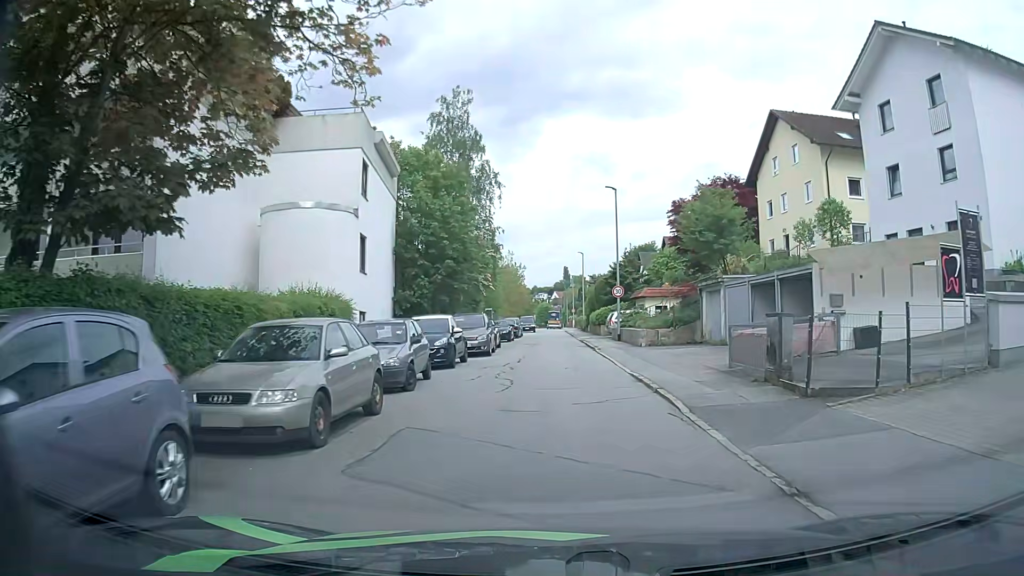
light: Day
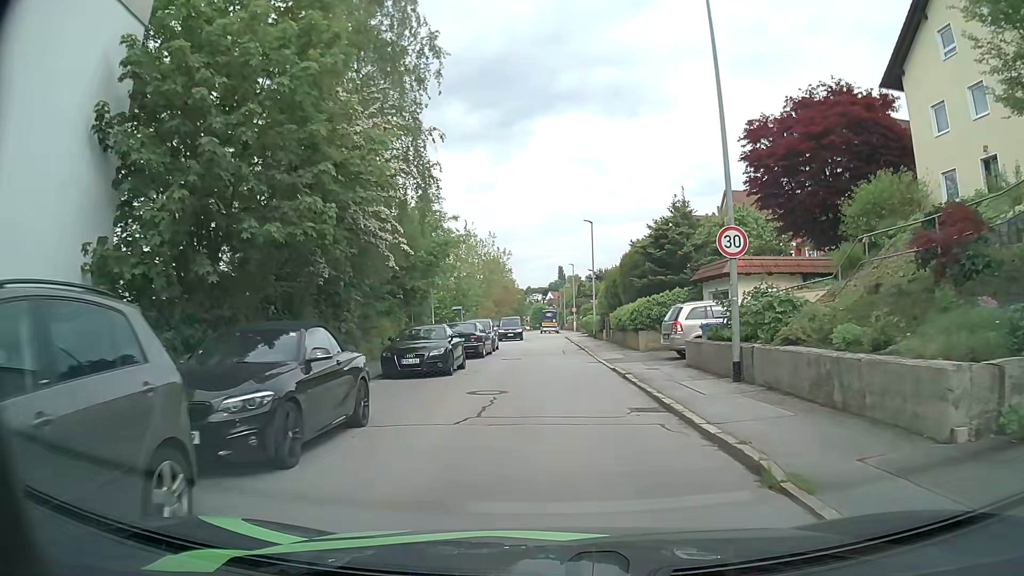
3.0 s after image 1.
(0.0, +23.2) m; 0°
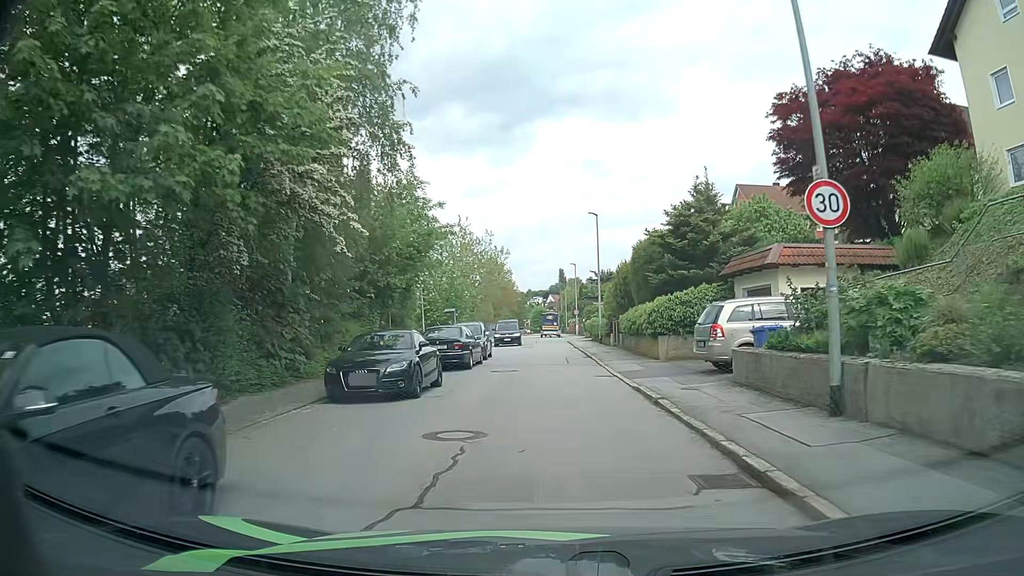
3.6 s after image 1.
(0.0, +4.6) m; -1°
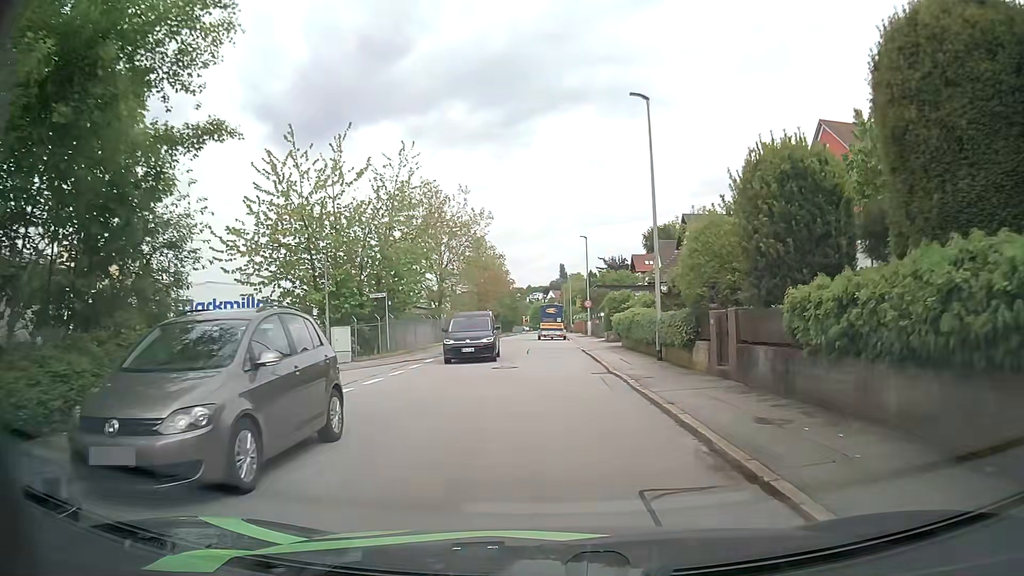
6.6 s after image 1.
(+0.3, +22.0) m; +1°
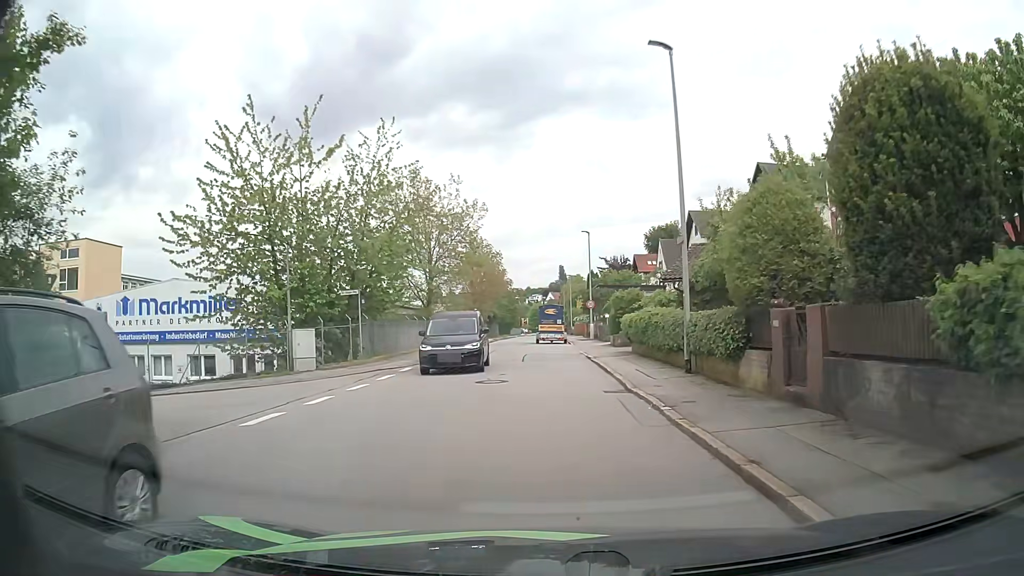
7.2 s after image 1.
(0.0, +4.2) m; -1°
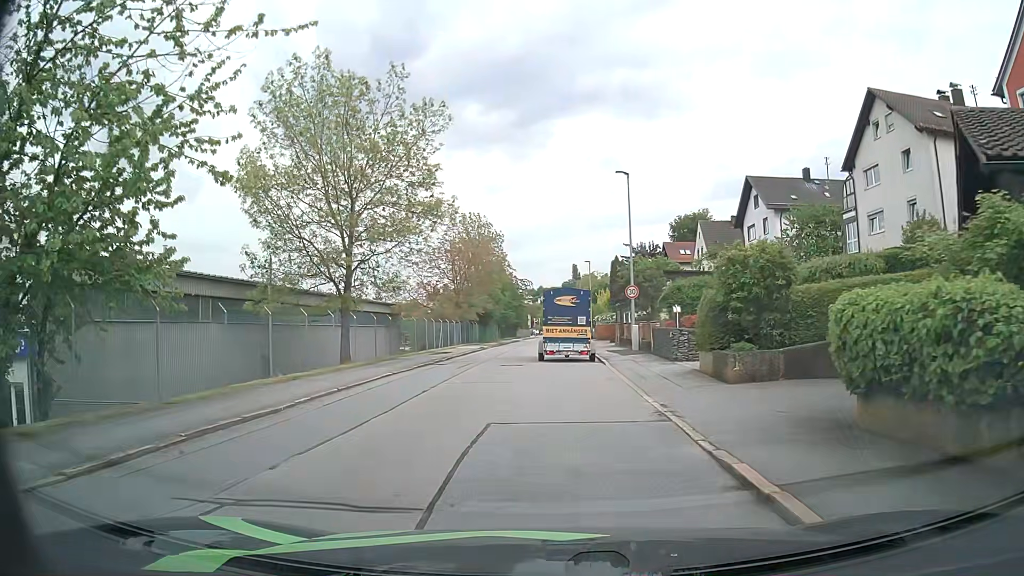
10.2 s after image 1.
(+0.3, +20.5) m; 0°
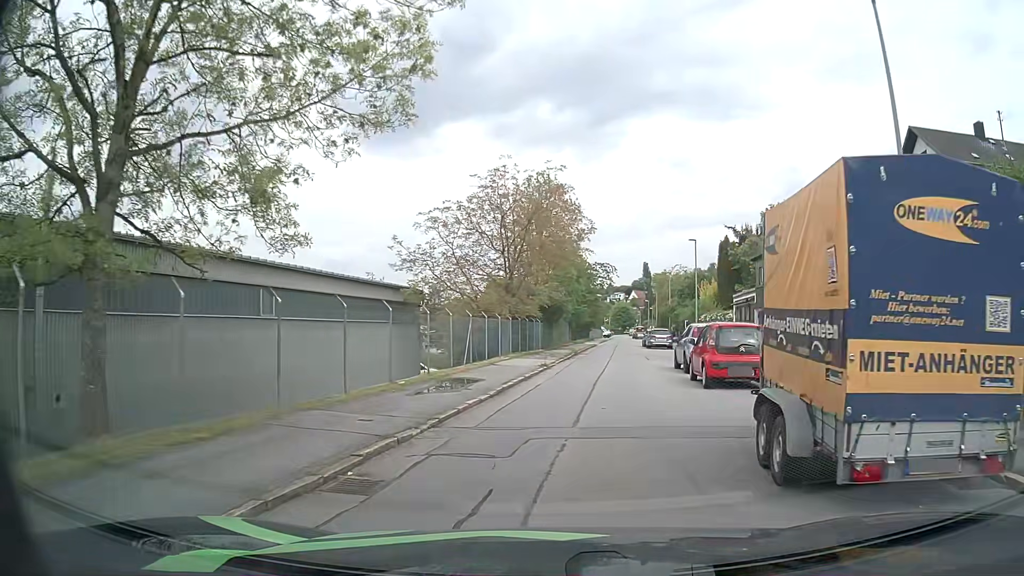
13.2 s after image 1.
(-1.8, +18.6) m; -7°
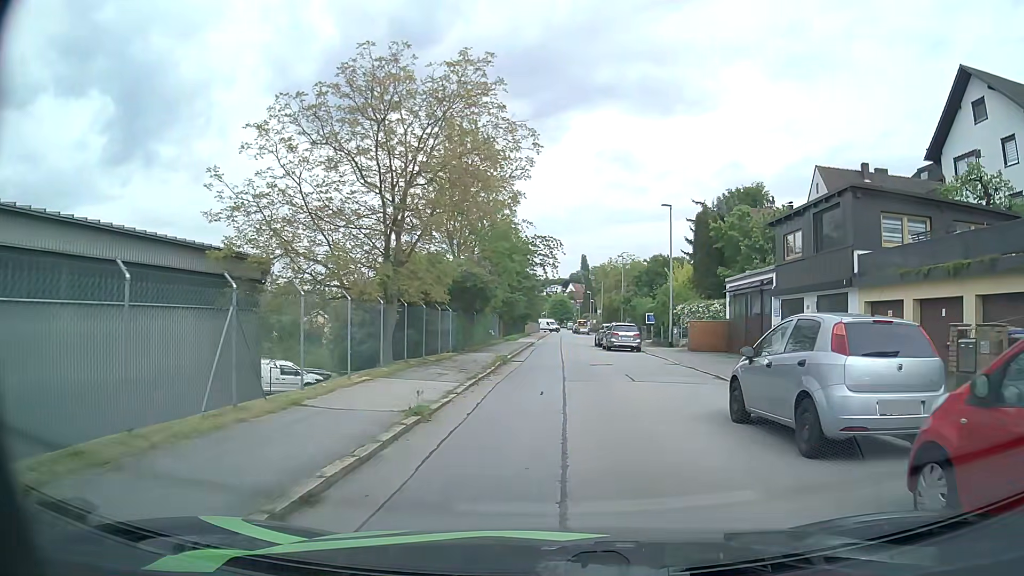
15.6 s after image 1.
(+0.7, +13.3) m; +6°
